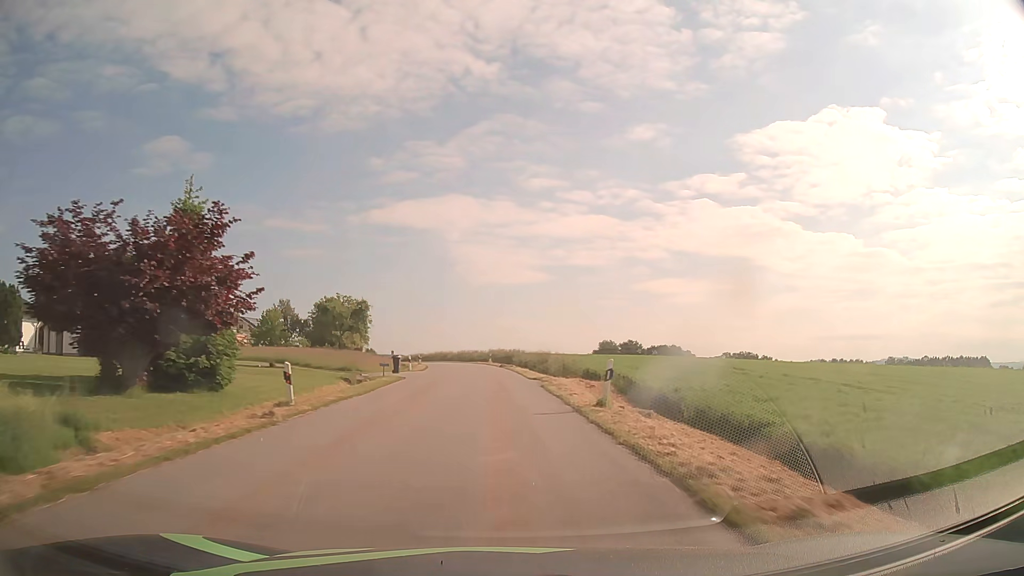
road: tertiary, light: Day
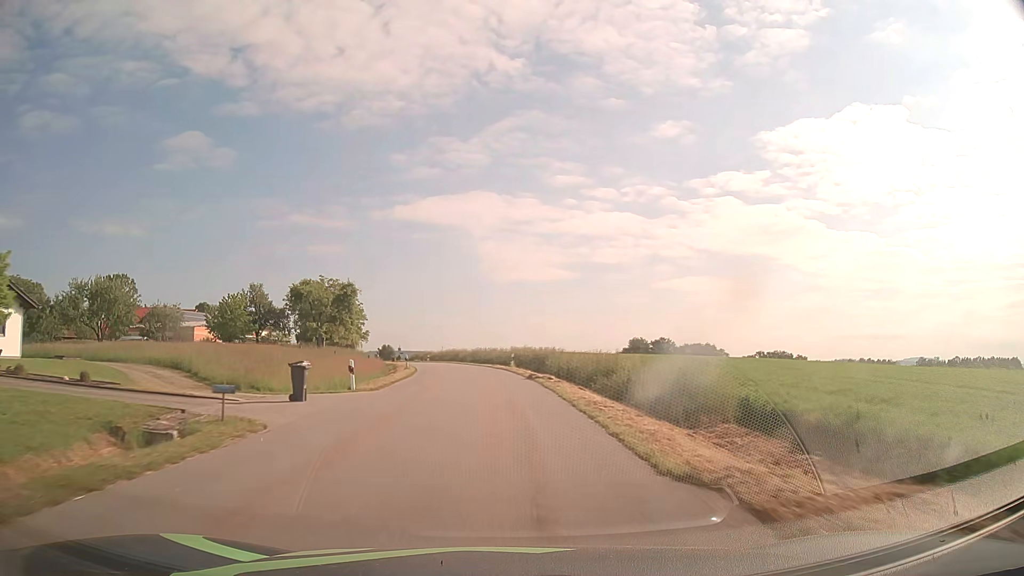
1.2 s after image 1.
(-0.3, +21.1) m; -2°
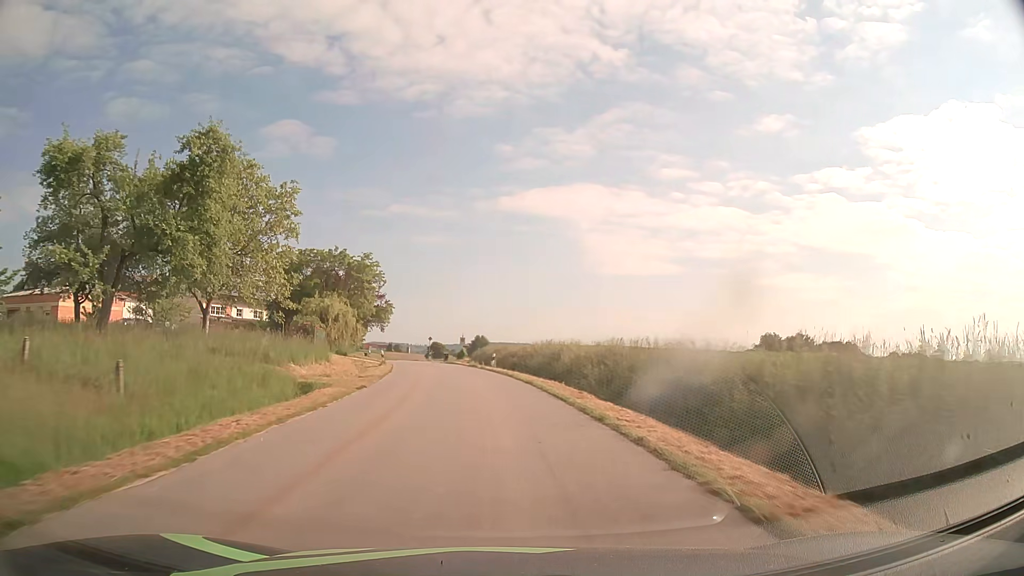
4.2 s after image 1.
(-2.9, +51.6) m; -8°
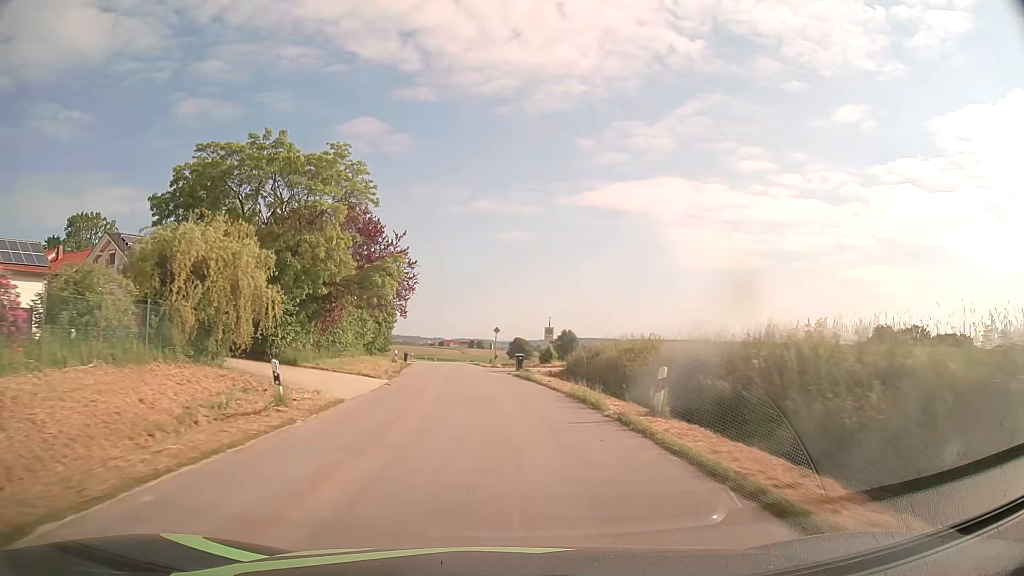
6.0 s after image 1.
(-1.9, +30.6) m; -7°
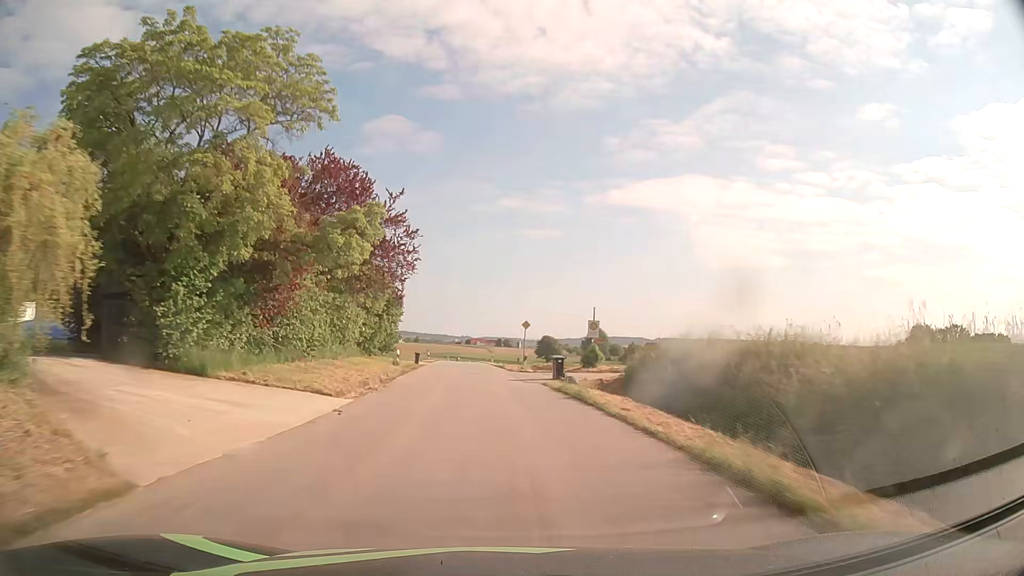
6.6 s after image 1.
(-0.2, +10.3) m; -3°
(0, +10) (0, +20) (-1, +30) (-2, +40) (-2, +50) (-3, +60) (-3, +70) (-4, +80) (-5, +90) (-5, +100) m
